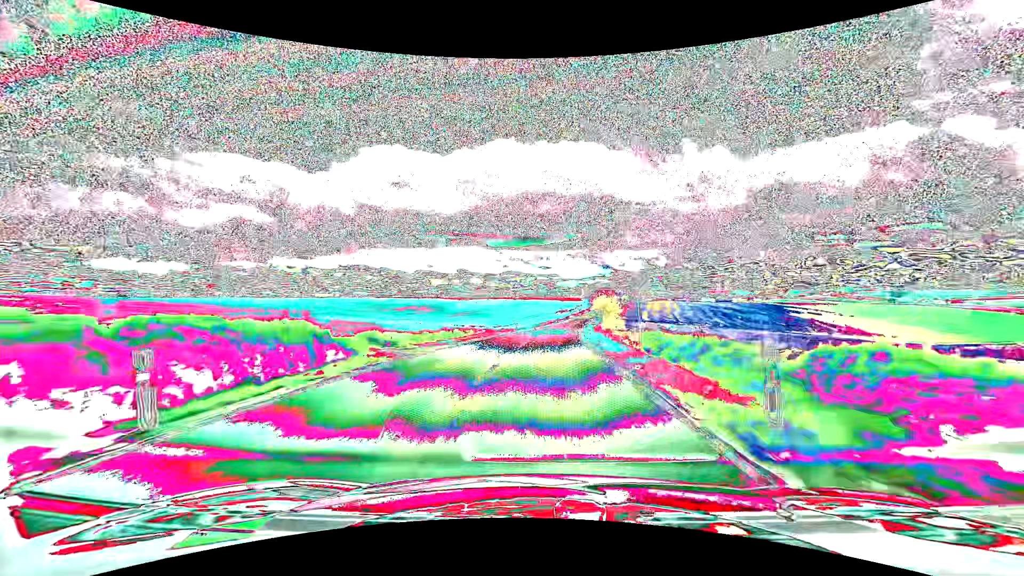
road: tertiary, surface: asphalt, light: Day
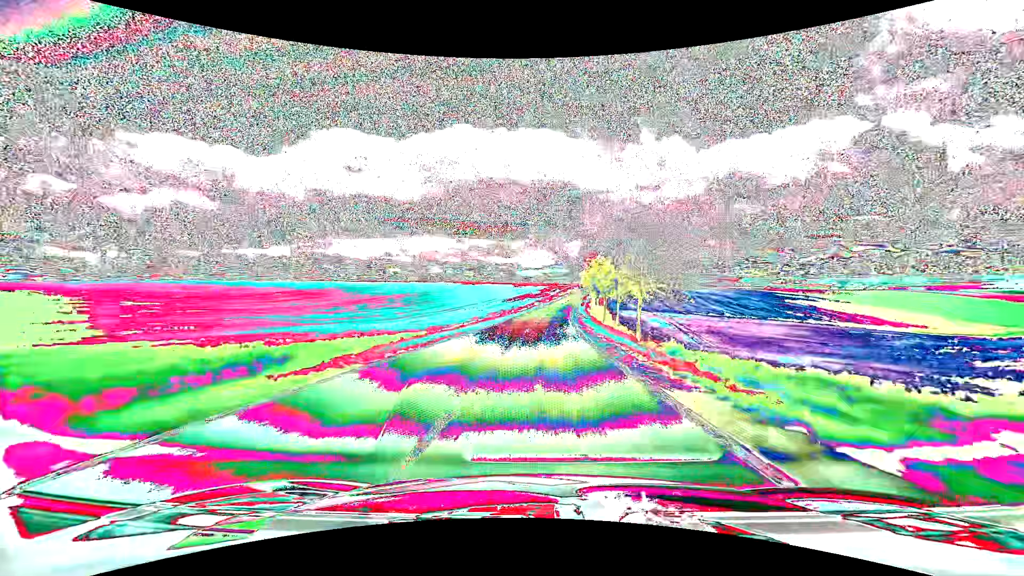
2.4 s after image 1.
(+2.2, +56.5) m; +5°
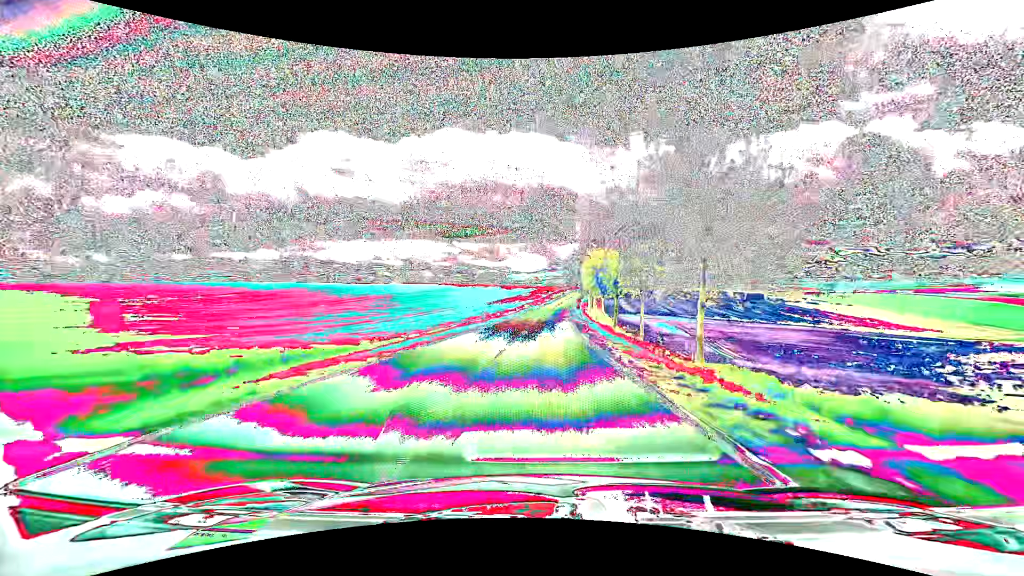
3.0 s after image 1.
(+0.1, +14.6) m; +1°
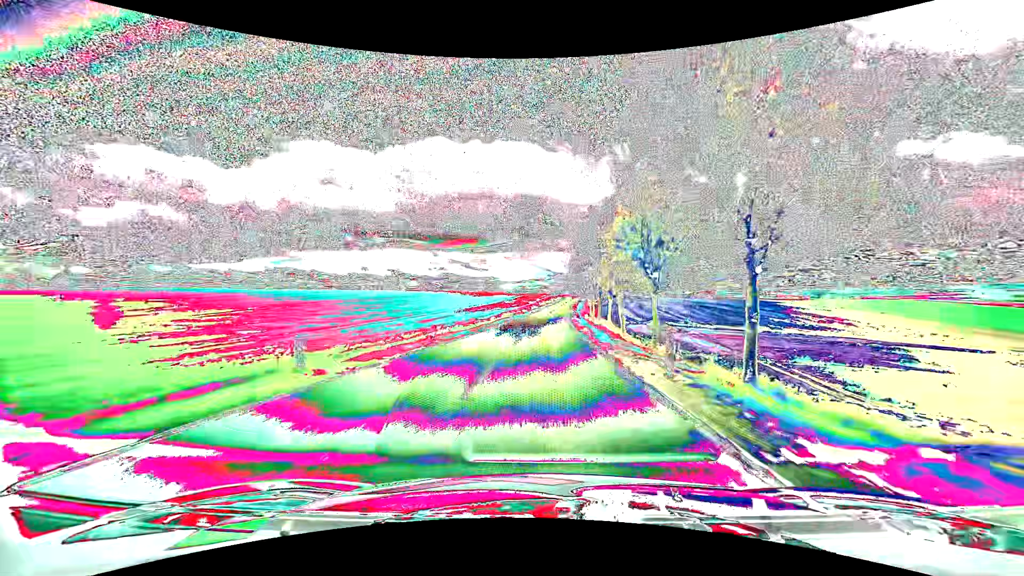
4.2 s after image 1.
(+0.4, +29.7) m; +1°
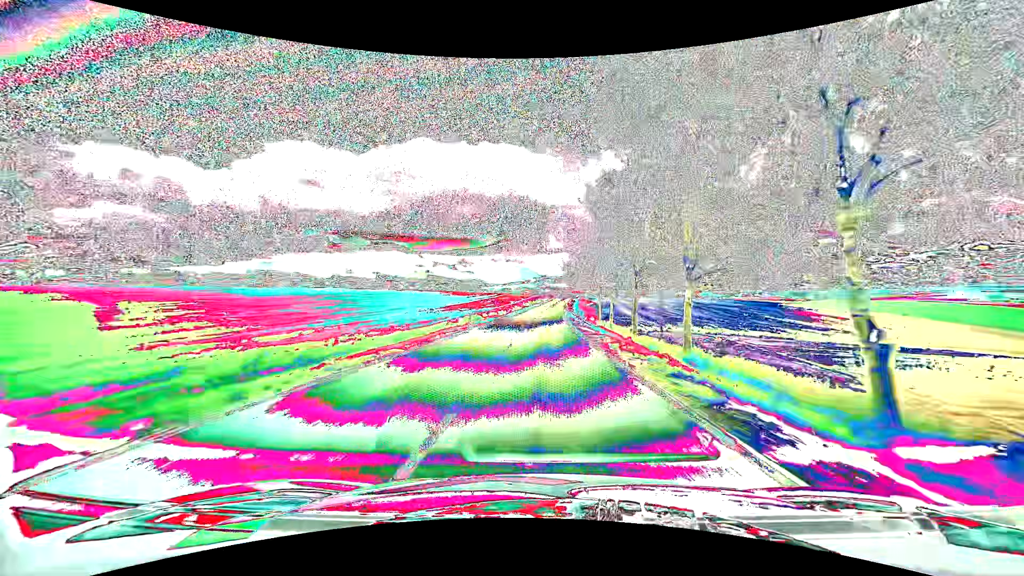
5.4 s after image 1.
(+0.4, +30.0) m; +2°
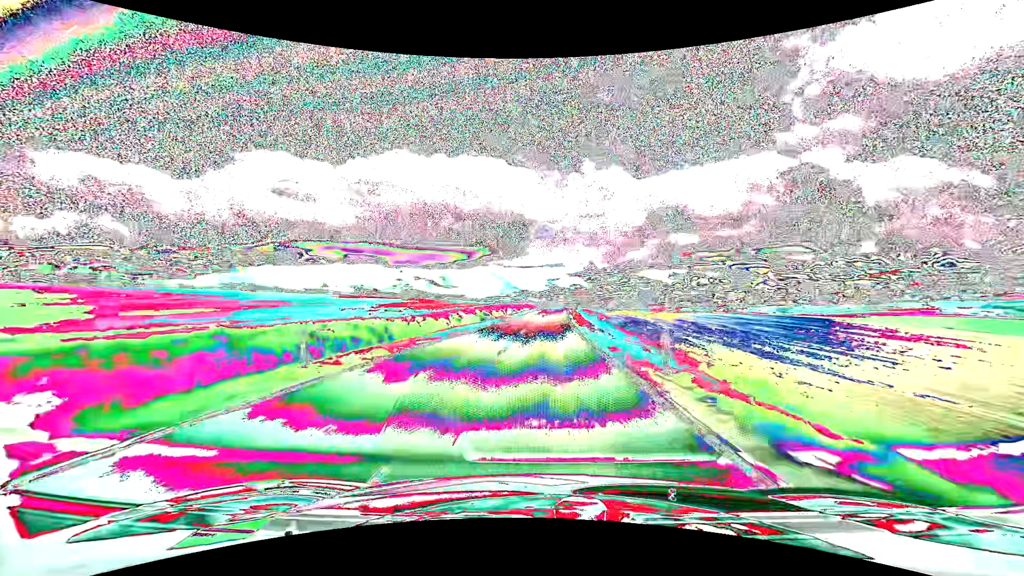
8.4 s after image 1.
(+1.5, +75.9) m; +2°
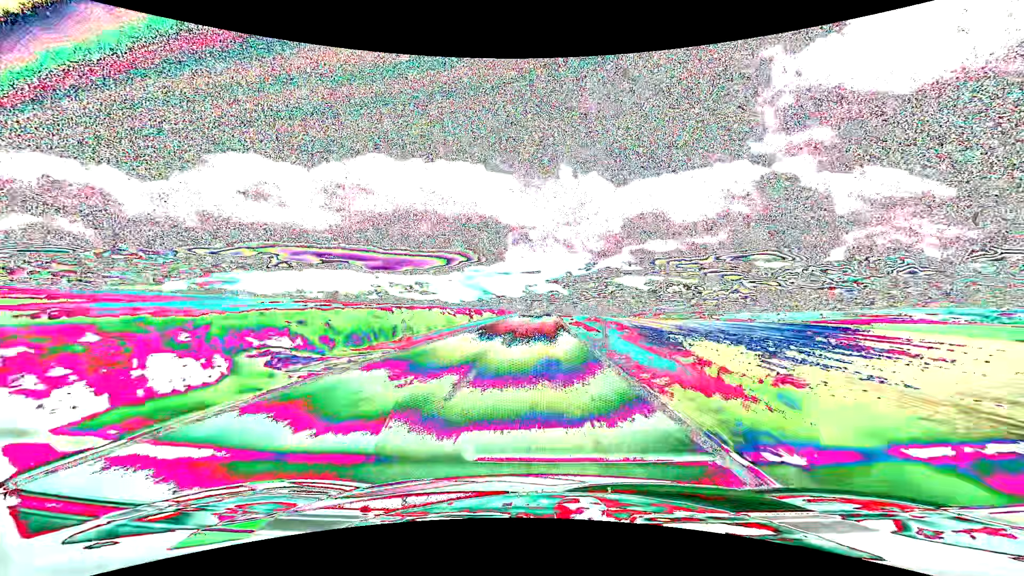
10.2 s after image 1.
(+0.9, +43.1) m; +3°
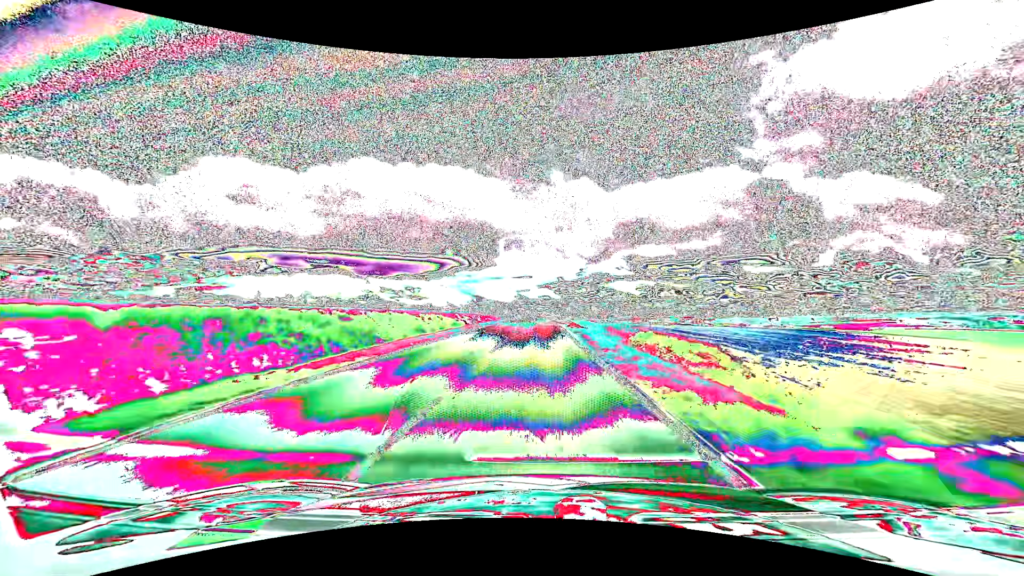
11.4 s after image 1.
(+0.3, +27.4) m; +1°
(0, +10) (0, +20) (0, +30) (0, +40) (0, +50) (0, +60) (0, +70) (0, +80) (0, +90) (0, +100) m
